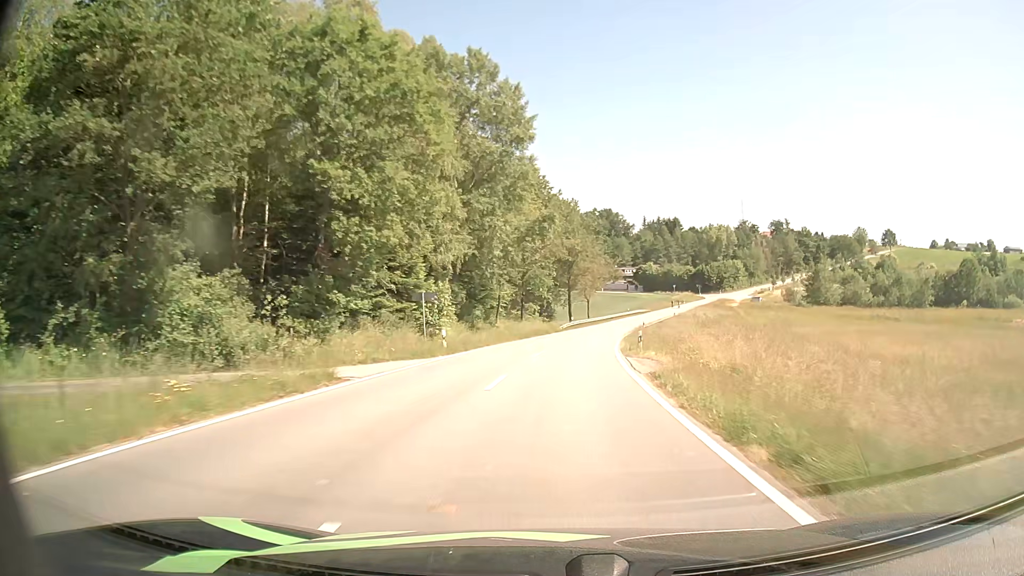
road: tertiary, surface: asphalt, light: Day
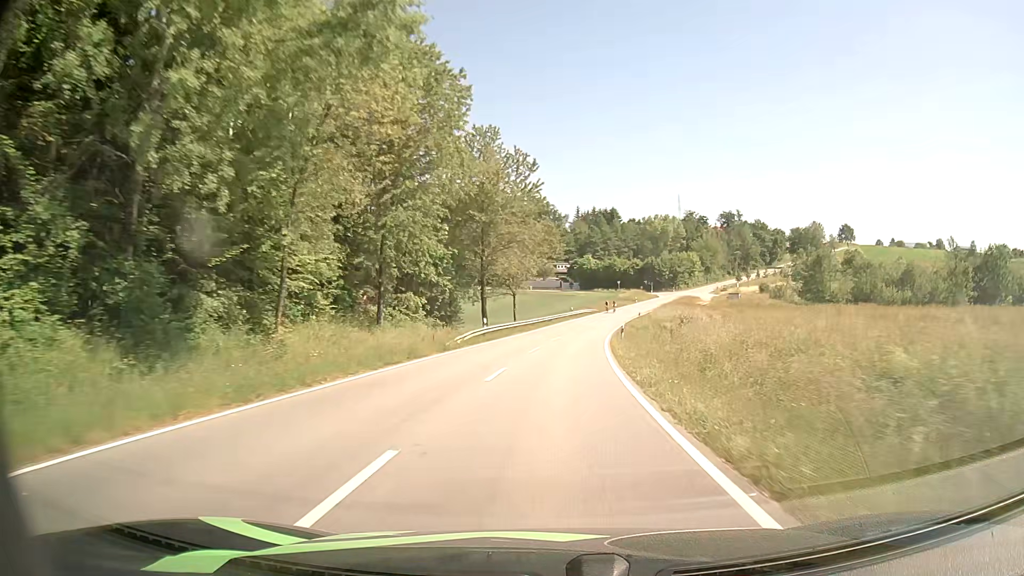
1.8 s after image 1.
(+1.9, +34.4) m; +6°
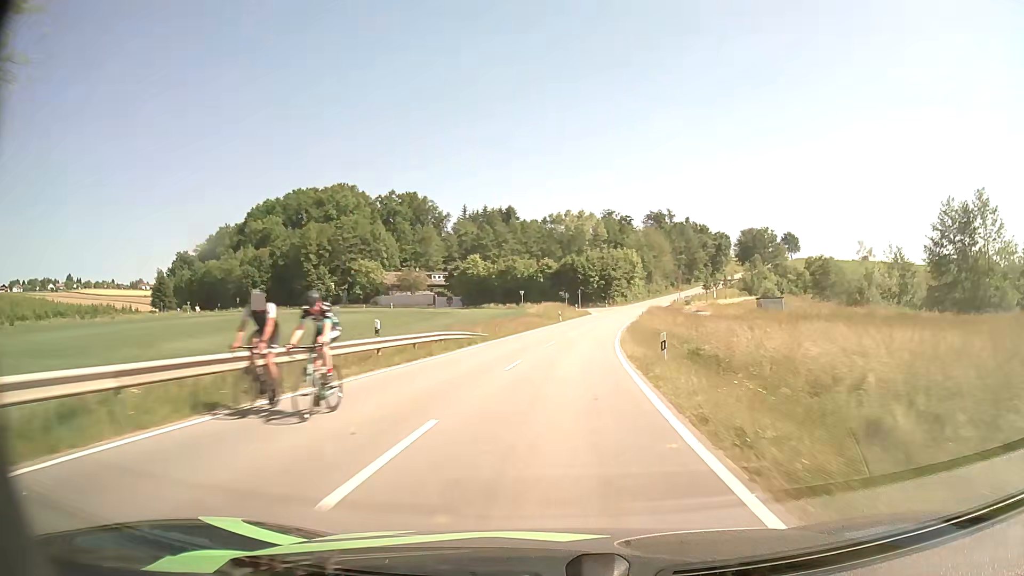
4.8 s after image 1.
(+4.4, +59.9) m; +9°
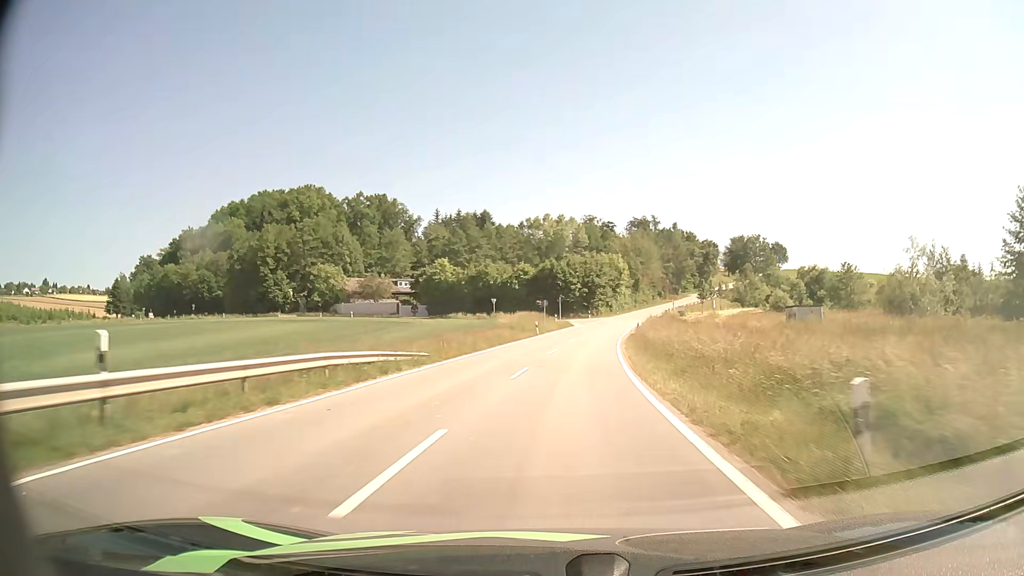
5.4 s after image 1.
(+0.2, +12.4) m; +2°
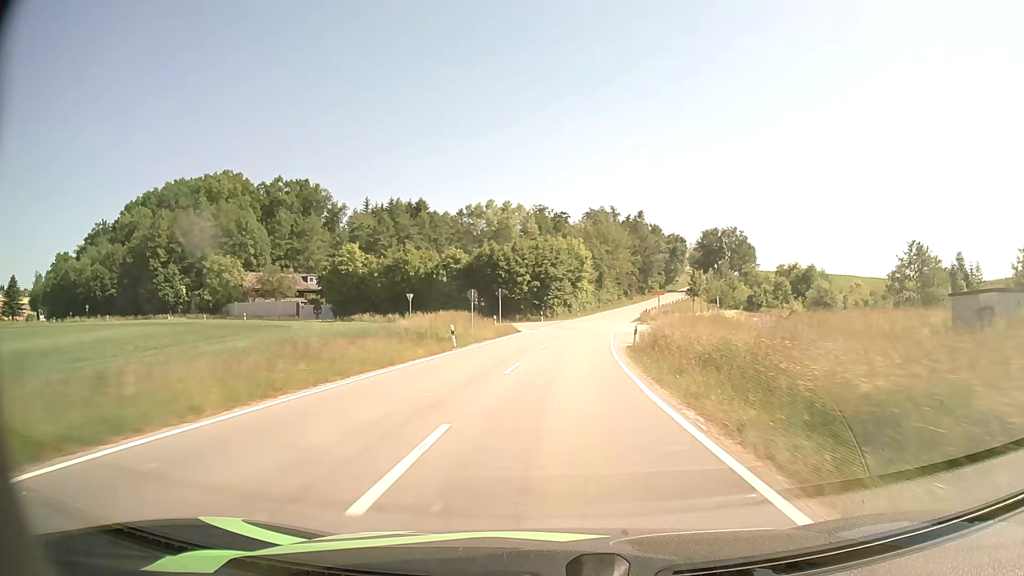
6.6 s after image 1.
(+1.0, +24.9) m; +5°
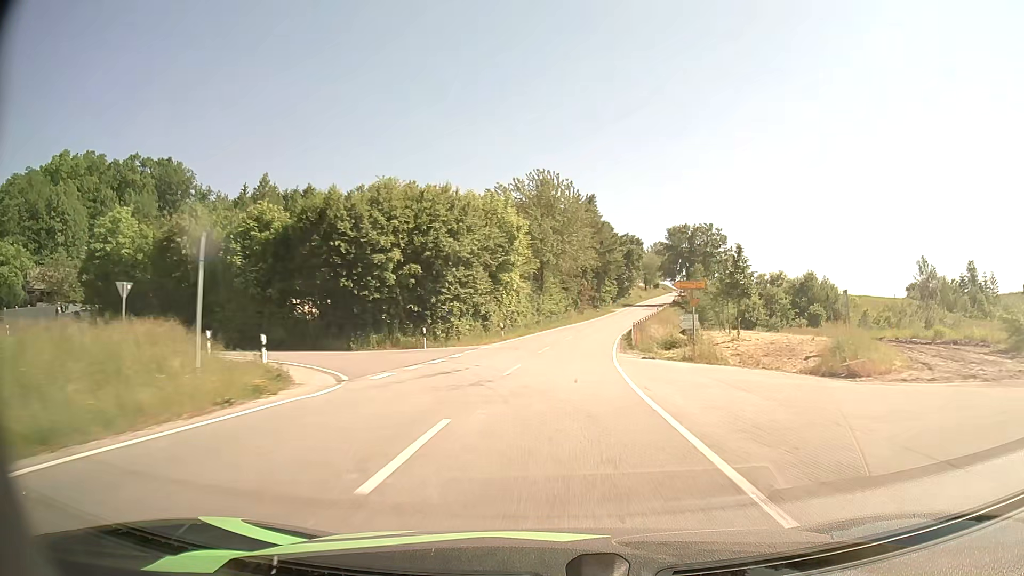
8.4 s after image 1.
(+1.9, +38.0) m; +6°
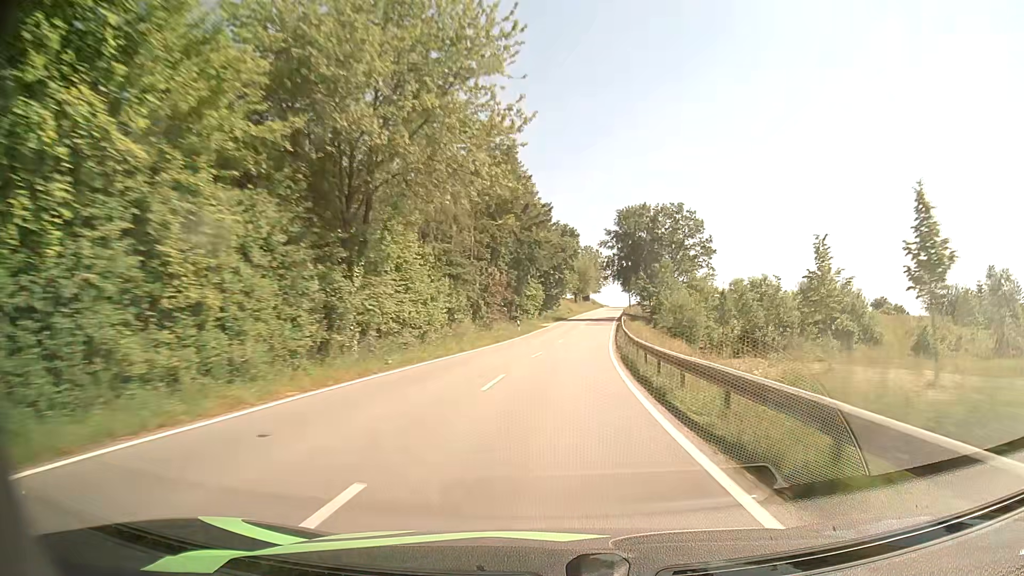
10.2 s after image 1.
(+2.5, +39.2) m; +7°
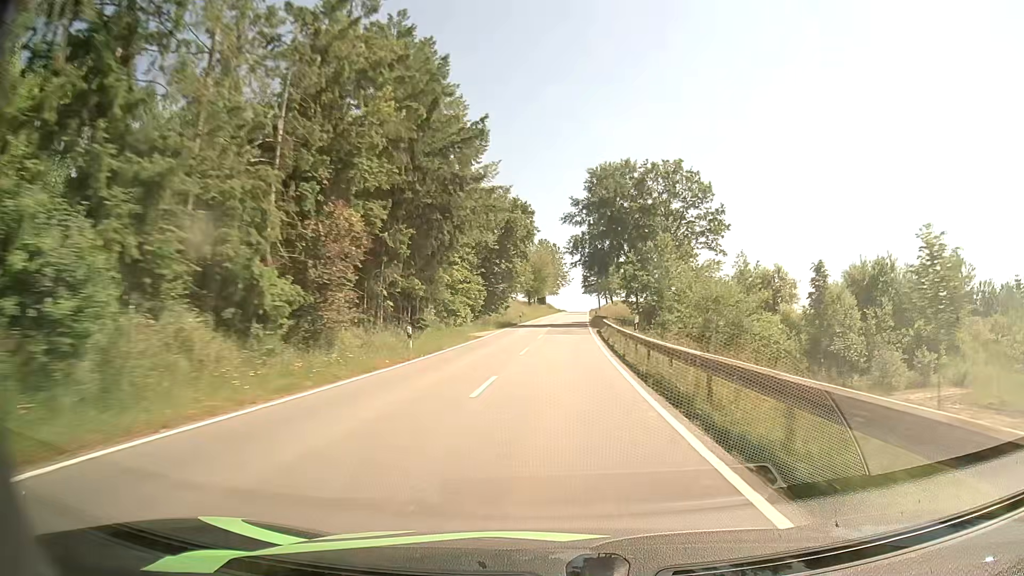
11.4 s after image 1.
(+1.1, +26.8) m; +4°
(0, +10) (0, +20) (+1, +30) (+1, +40) (+2, +50) (+2, +60) (+3, +70) (+3, +80) (+4, +90) (+5, +100) m
